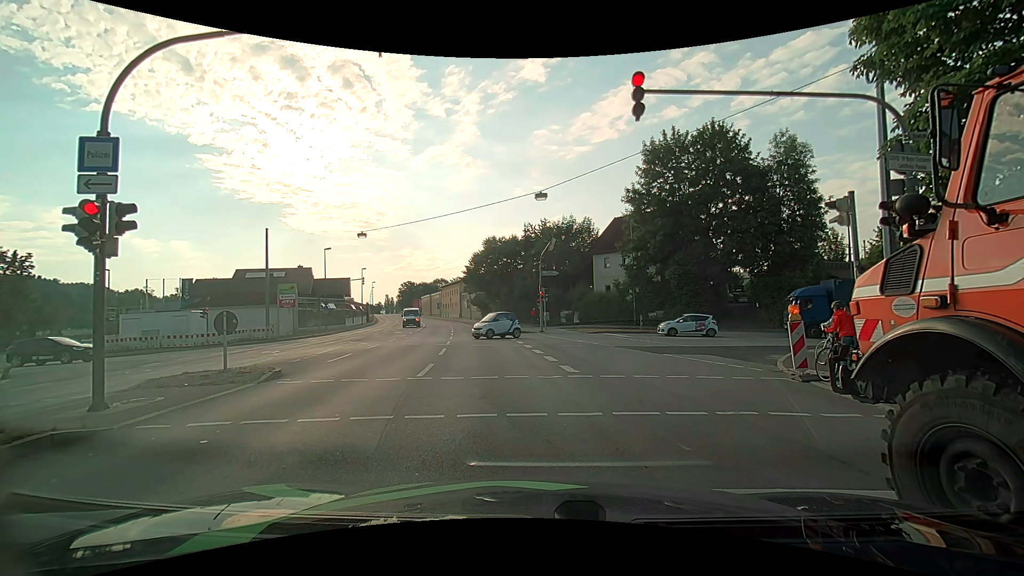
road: primary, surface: asphalt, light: Day
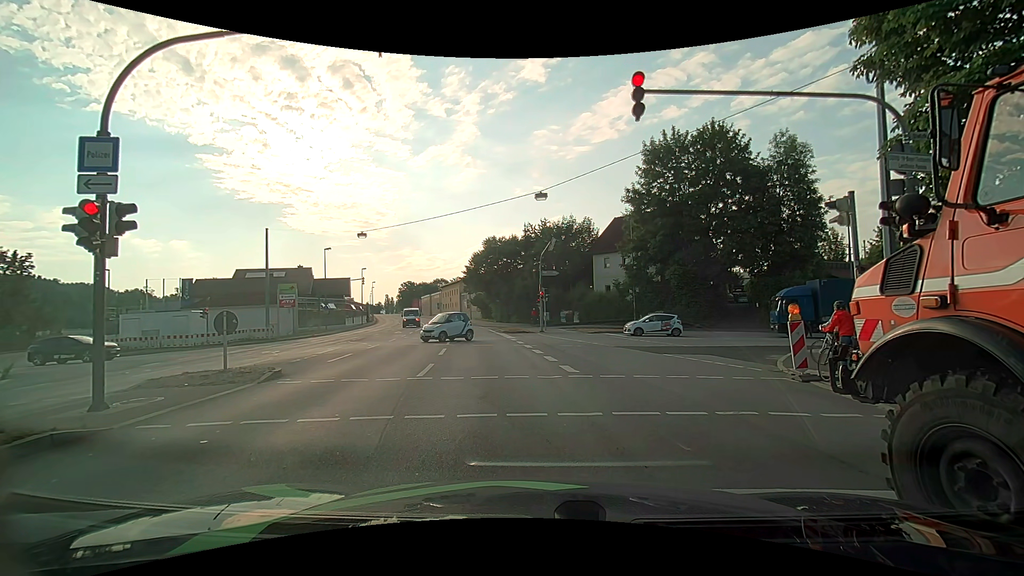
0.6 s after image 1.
(0.0, 0.0) m; 0°
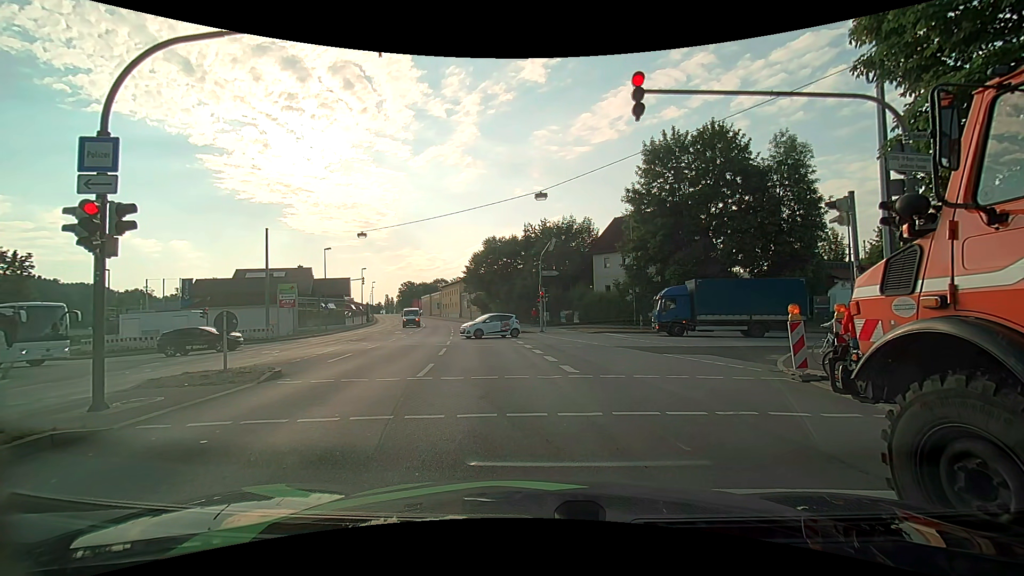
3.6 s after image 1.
(0.0, 0.0) m; 0°
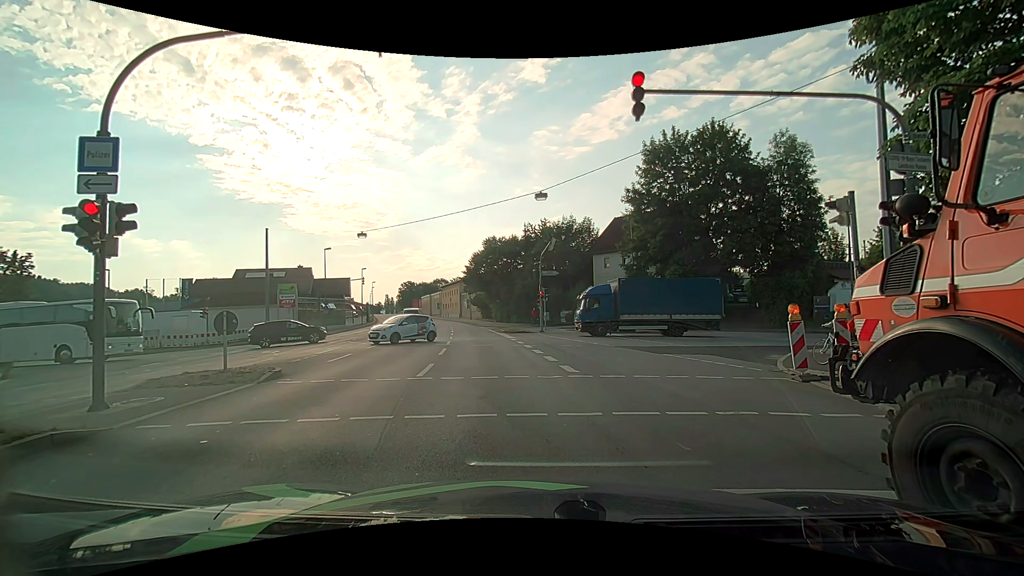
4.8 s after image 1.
(0.0, 0.0) m; 0°
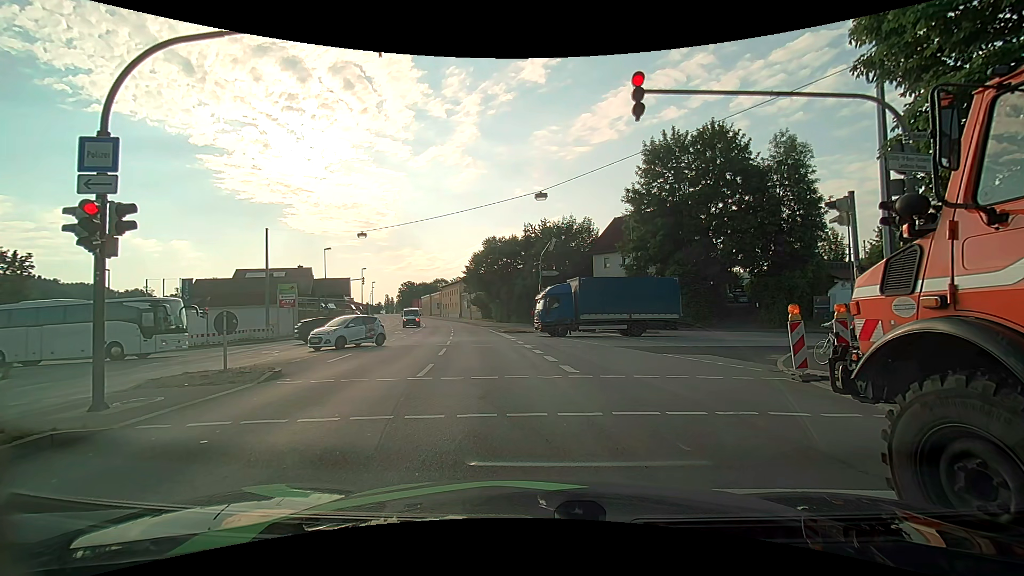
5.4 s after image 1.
(0.0, 0.0) m; 0°
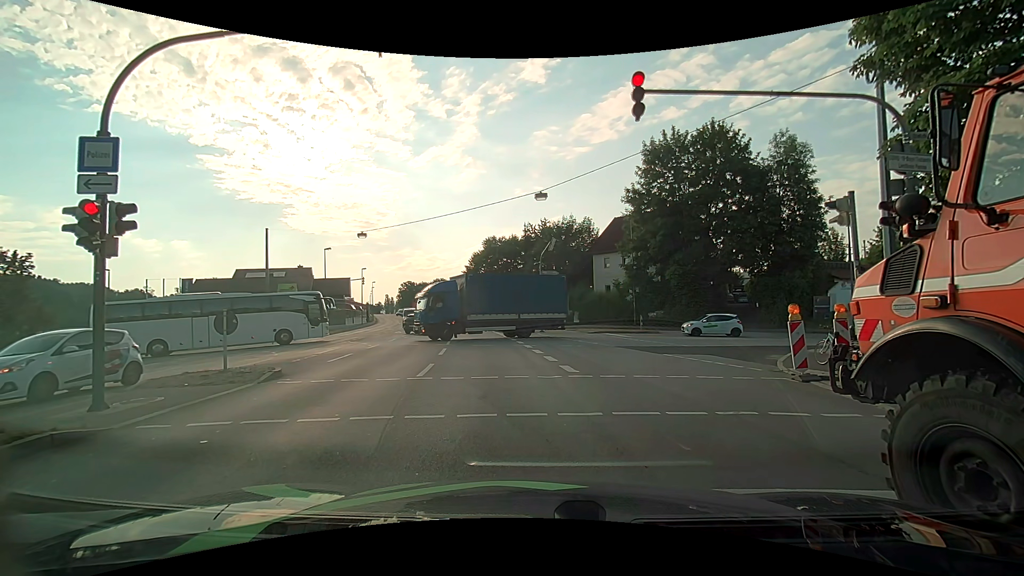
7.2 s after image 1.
(0.0, 0.0) m; 0°
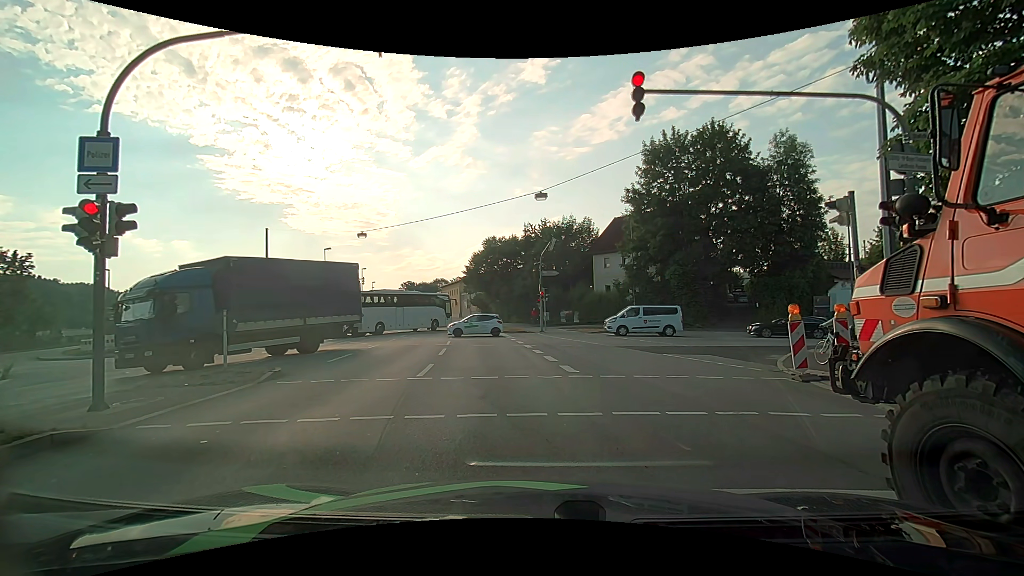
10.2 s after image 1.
(0.0, 0.0) m; 0°
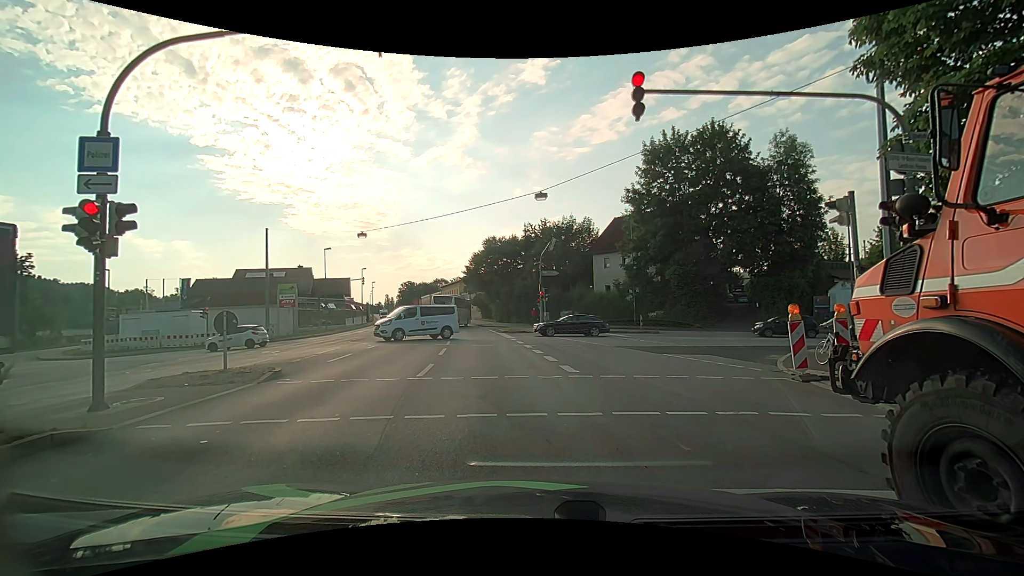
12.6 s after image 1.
(0.0, 0.0) m; 0°
(-1, +10) (-2, +20) (-3, +30) (-5, +40) (-6, +50) (-8, +59) (-10, +69) (-12, +79) (-15, +89) (-17, +98) m
